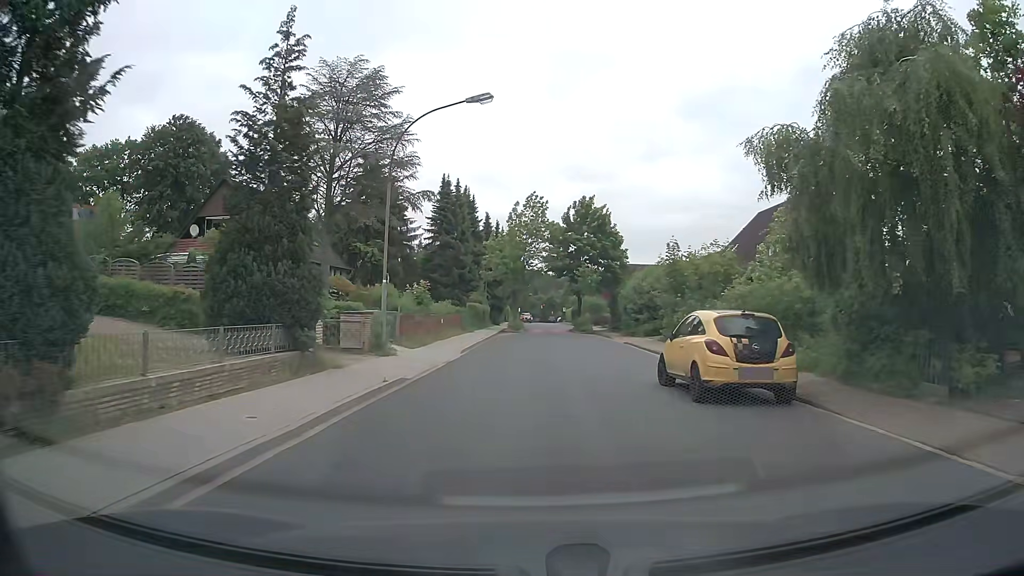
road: unclassified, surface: asphalt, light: Day
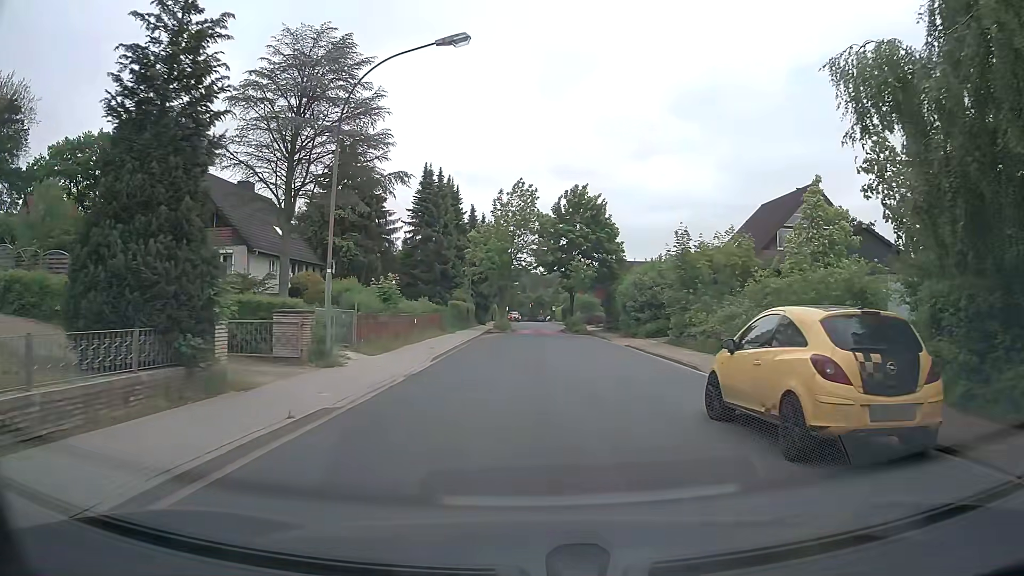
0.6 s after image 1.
(0.0, +4.5) m; +1°
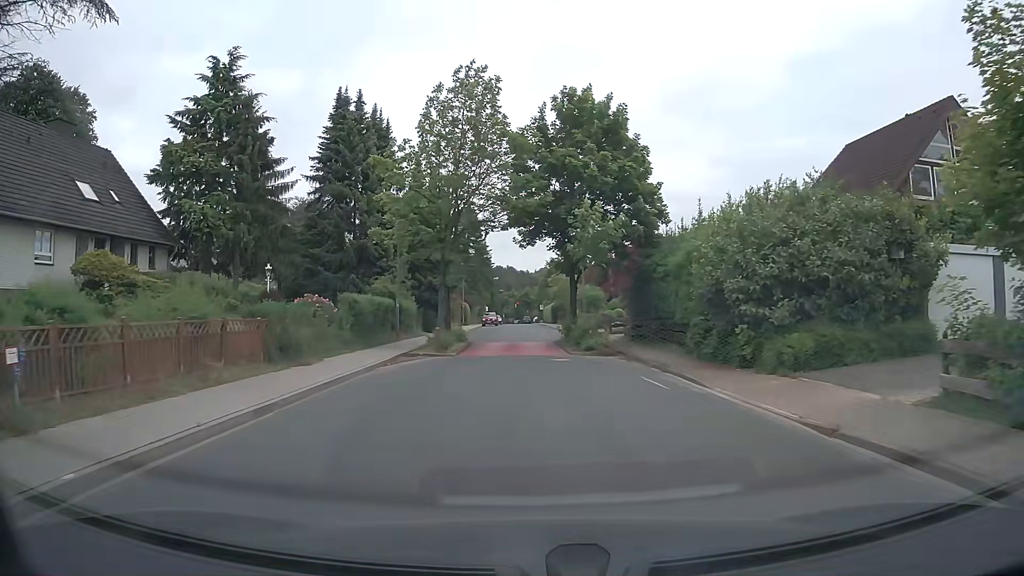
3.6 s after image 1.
(+0.8, +22.7) m; +1°
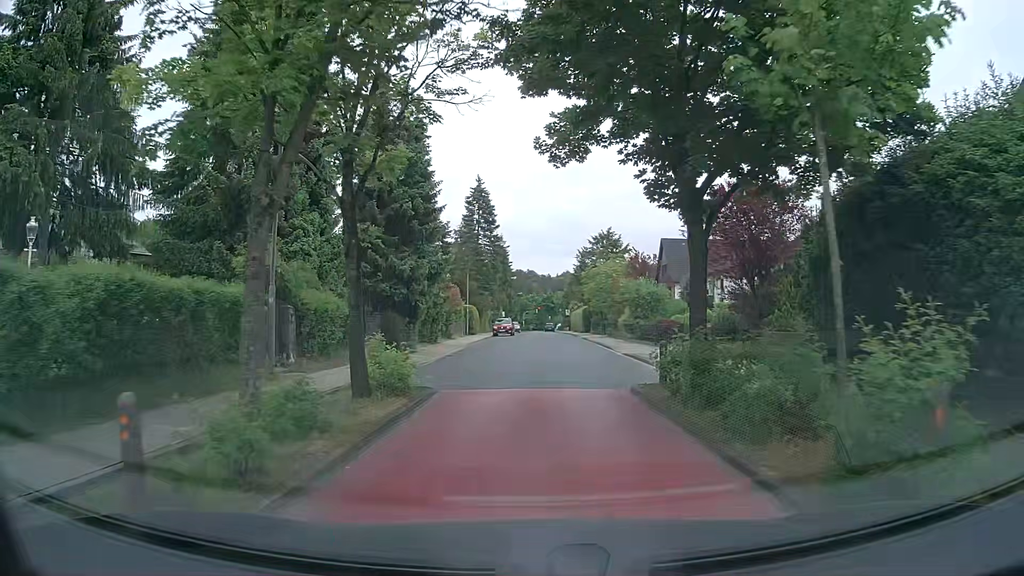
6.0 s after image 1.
(-0.4, +18.2) m; -3°
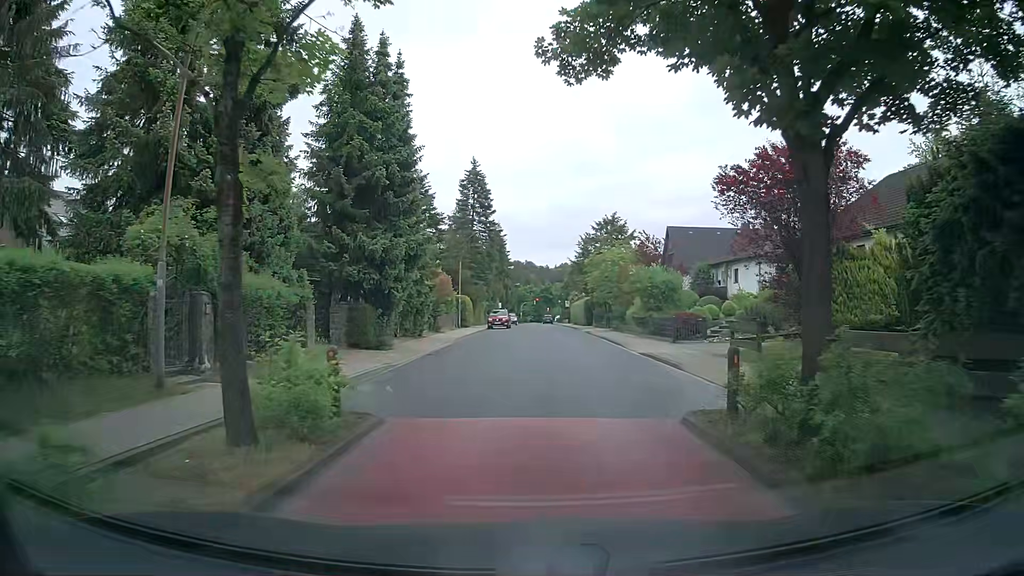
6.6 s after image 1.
(0.0, +4.5) m; +1°
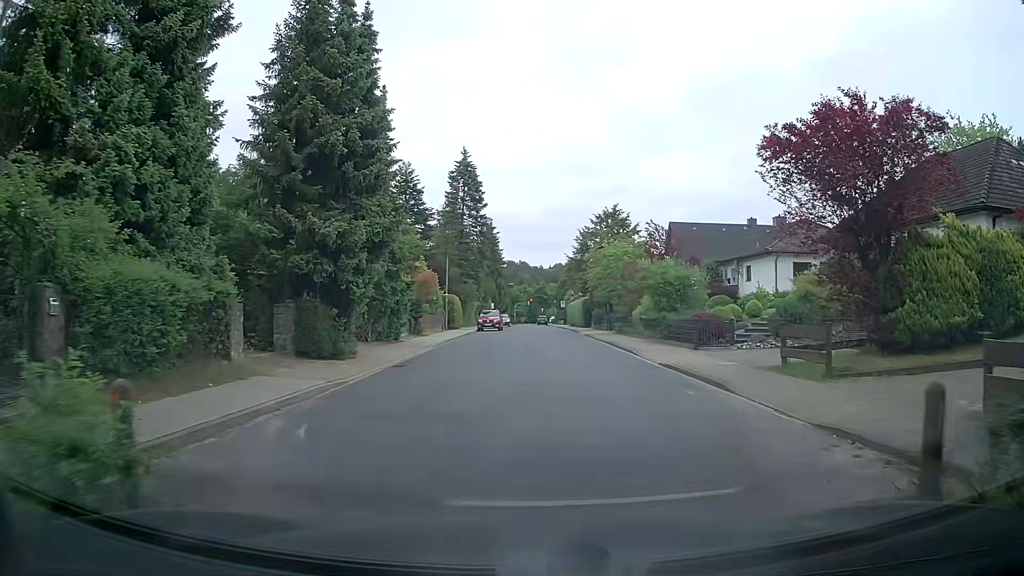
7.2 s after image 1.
(0.0, +4.5) m; 0°
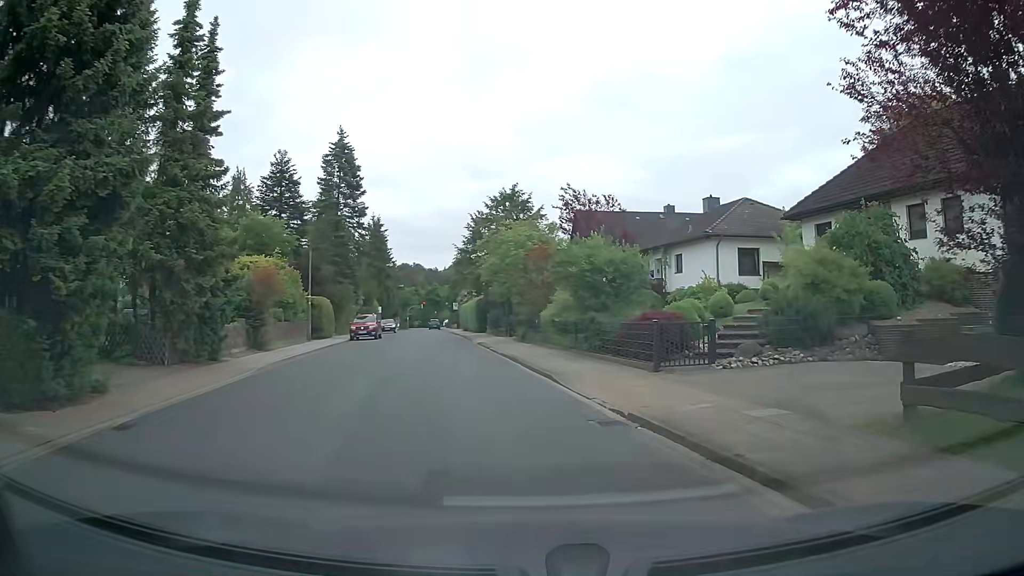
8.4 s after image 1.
(+0.6, +8.7) m; +10°
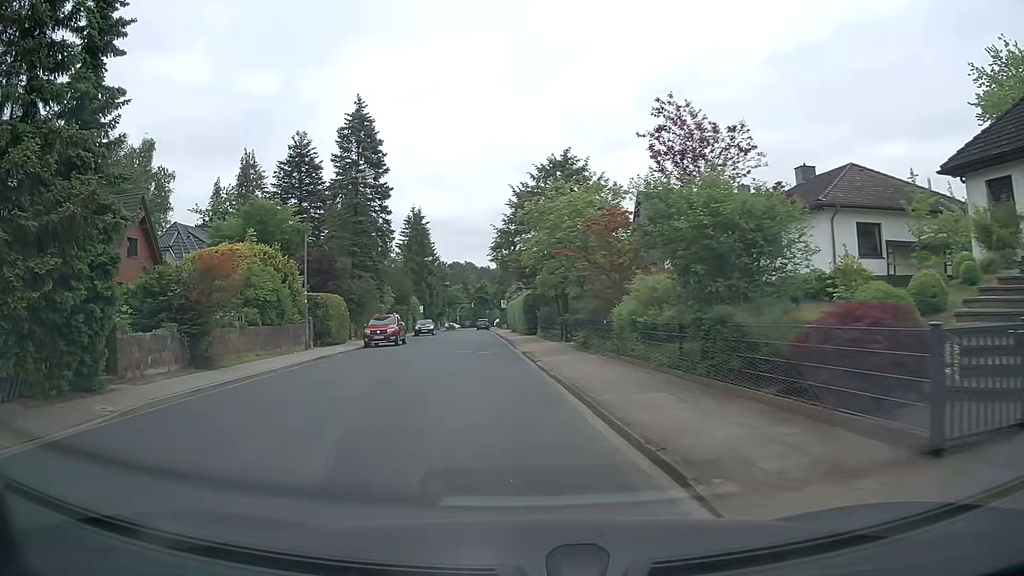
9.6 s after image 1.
(-0.3, +8.8) m; -5°
(-1, +10) (-1, +20) (-2, +30) (-3, +40) (-4, +50) (-5, +60) (-6, +70) (-8, +80) (-10, +89) (-11, +99) m
